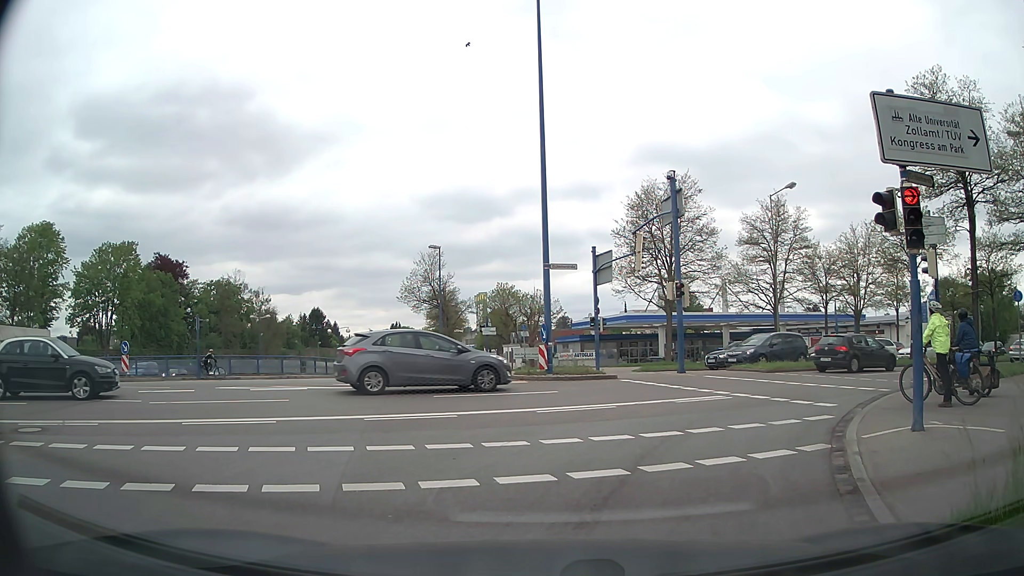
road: trunk_link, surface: asphalt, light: Day
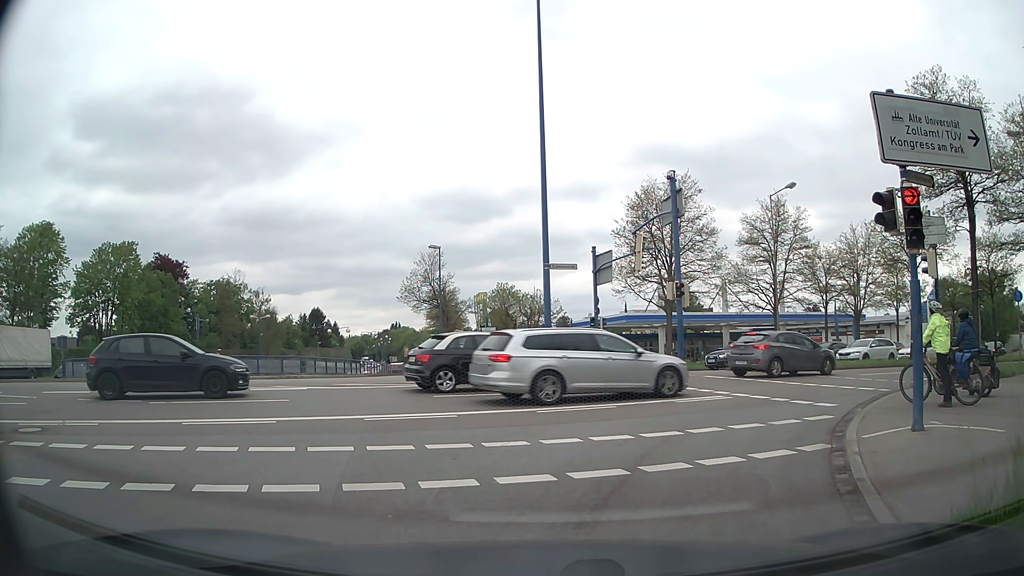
(0.0, 0.0) m; 0°
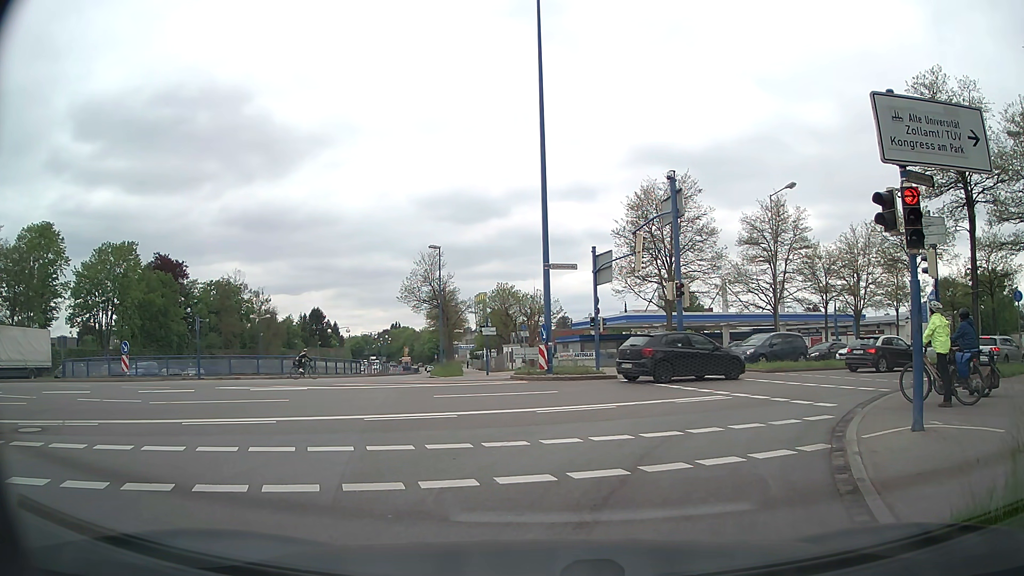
(0.0, 0.0) m; 0°
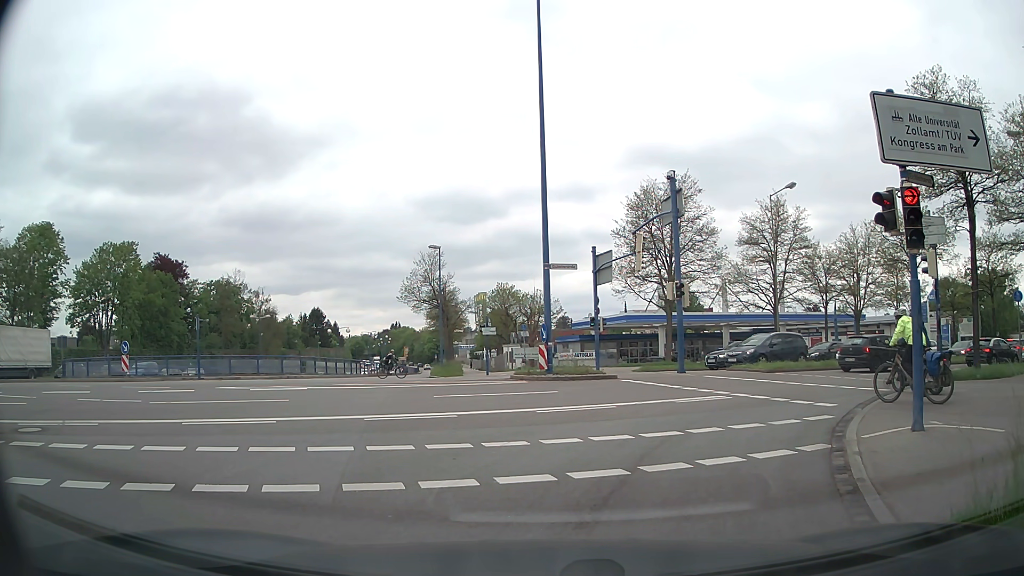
(0.0, 0.0) m; 0°
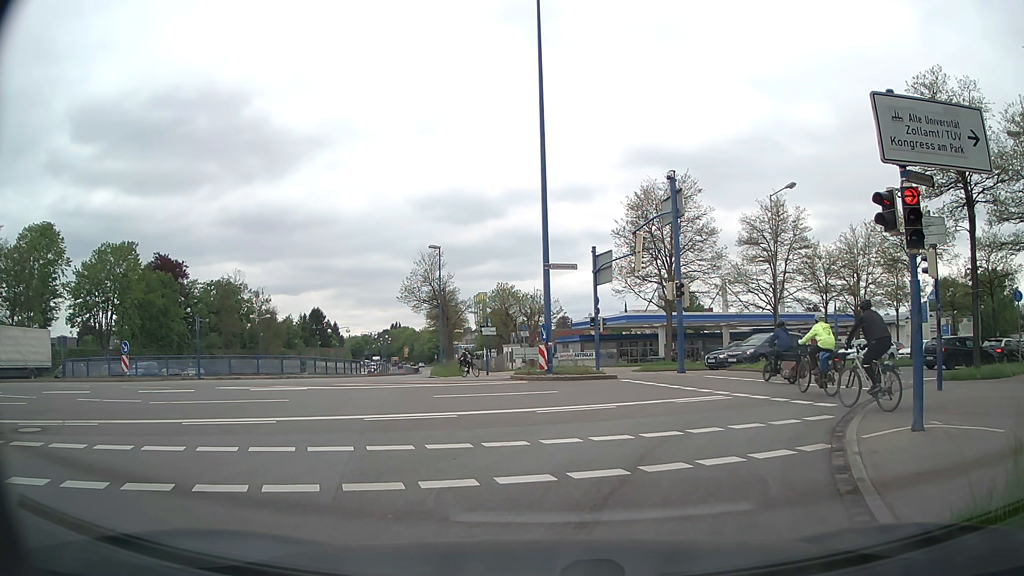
(0.0, 0.0) m; 0°
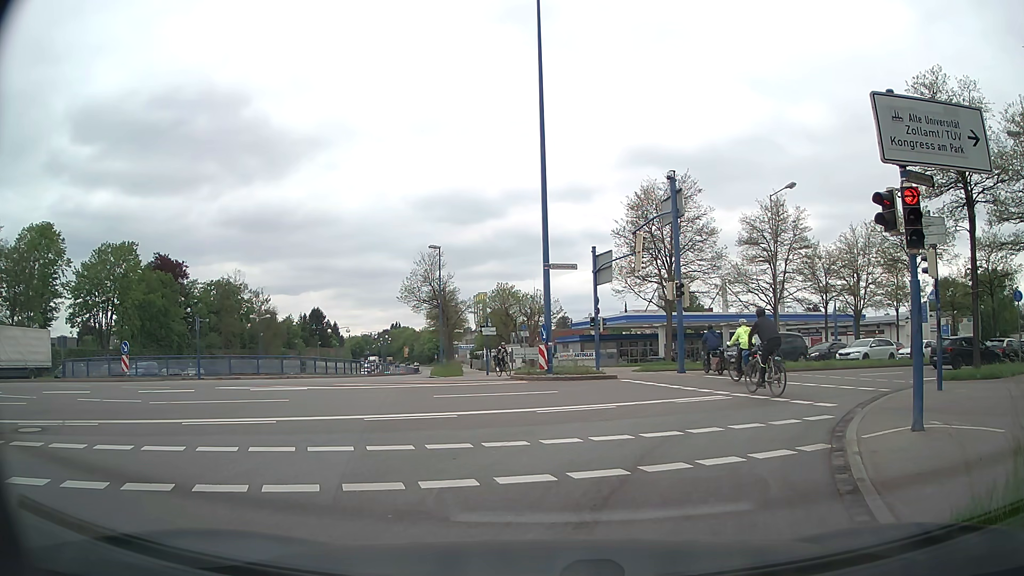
(0.0, 0.0) m; 0°
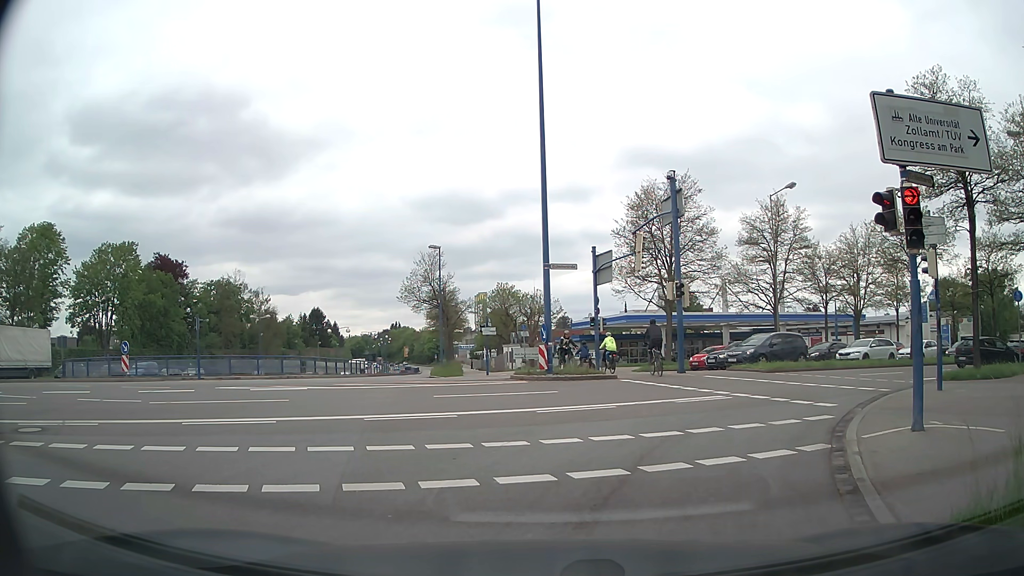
(0.0, 0.0) m; 0°
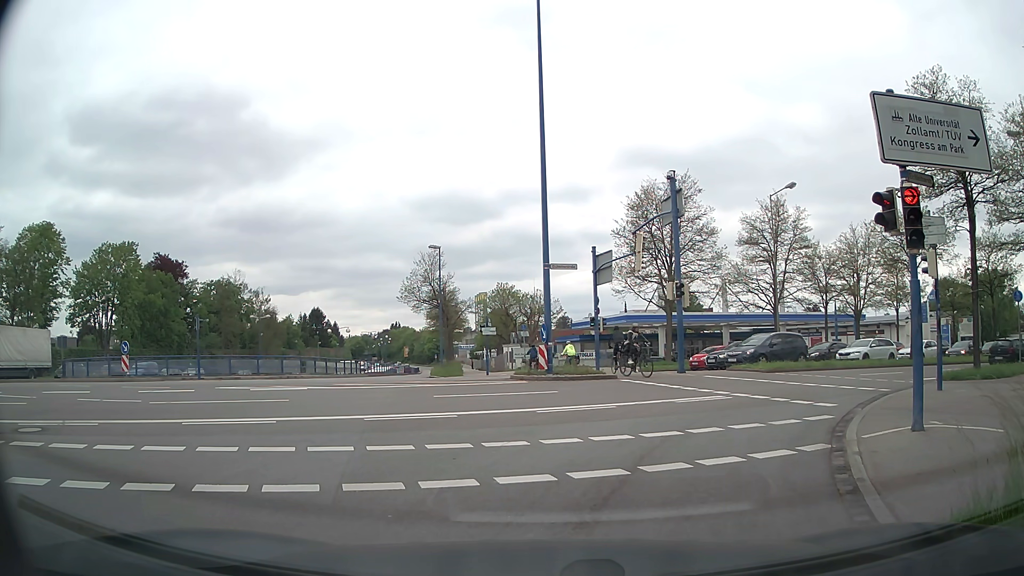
(0.0, 0.0) m; 0°
(+1, +10) (+6, +18) (+14, +25) (+22, +31) (+31, +36) (+39, +41) (+47, +46) (+56, +52) (+64, +58) (+72, +64) m
